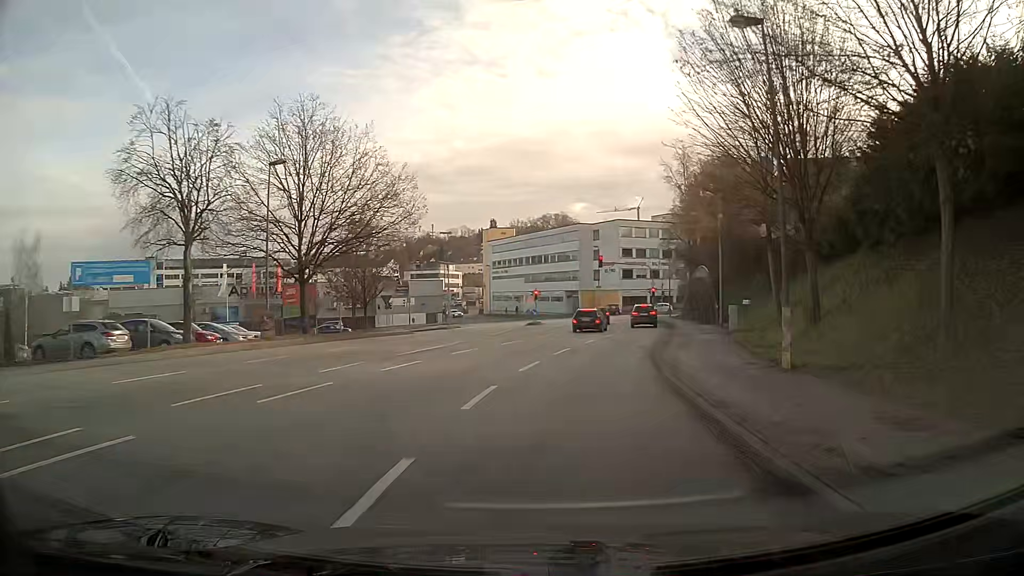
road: tertiary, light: Day
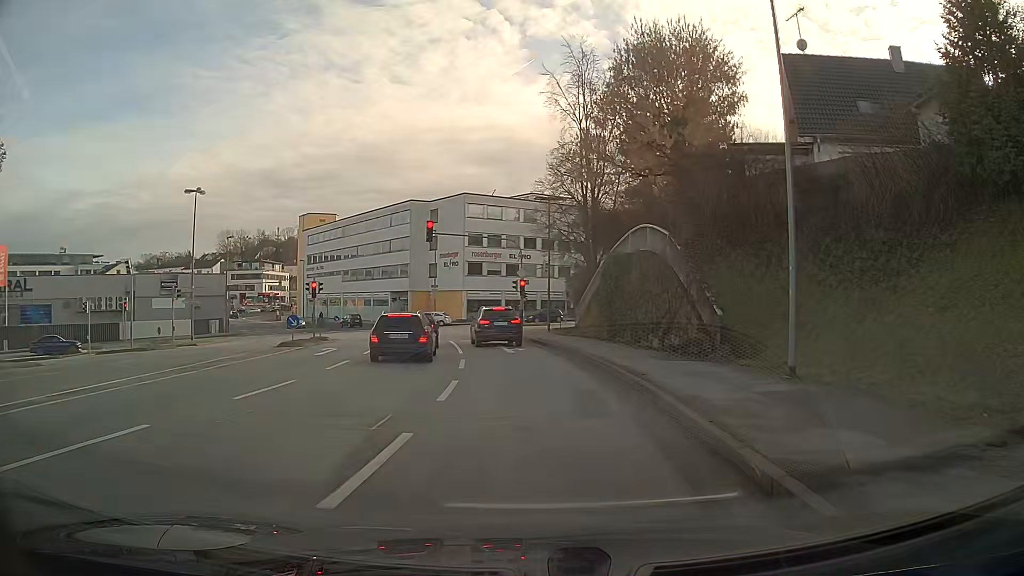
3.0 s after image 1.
(+3.1, +27.6) m; +12°
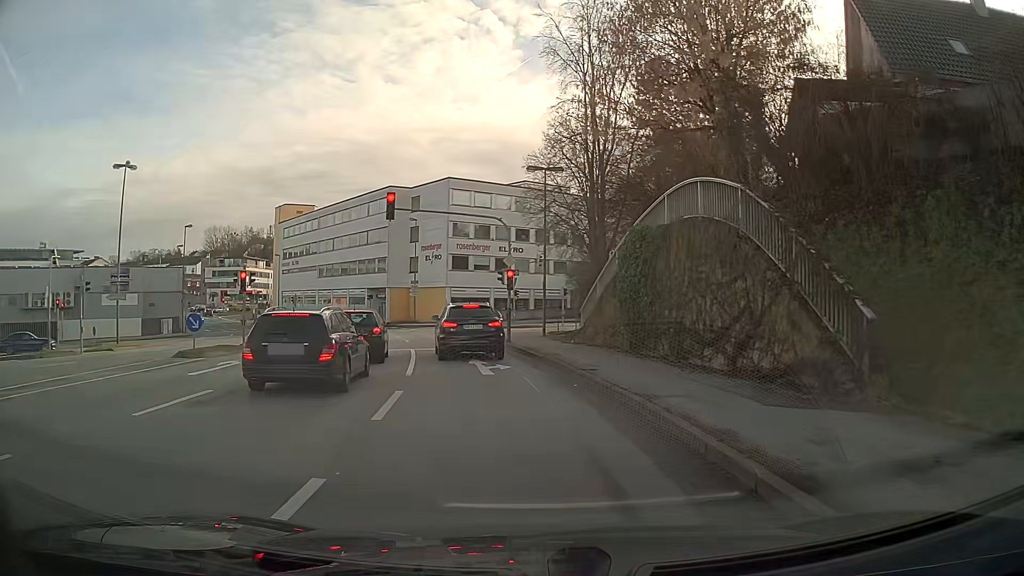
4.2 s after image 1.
(0.0, +8.2) m; 0°
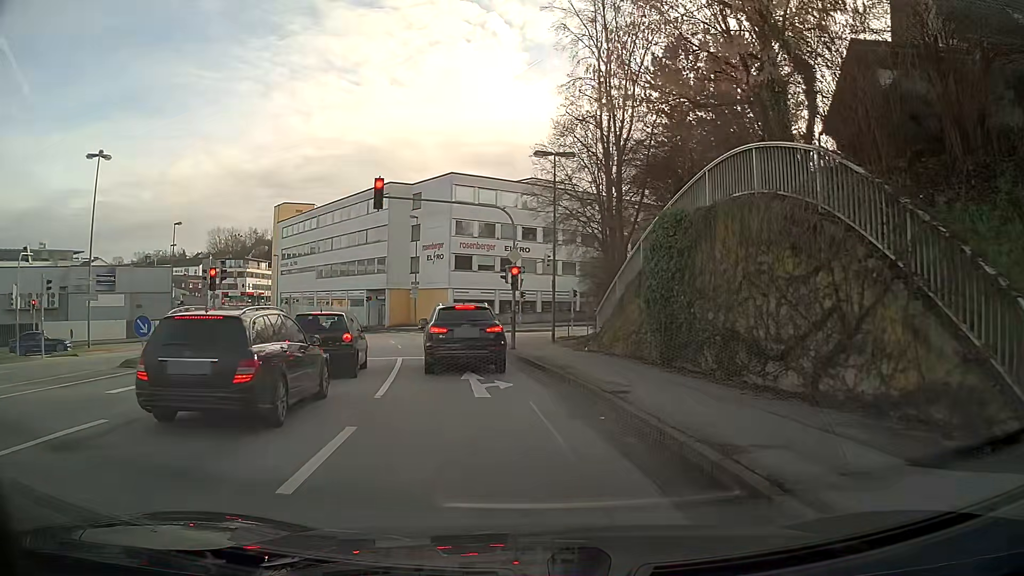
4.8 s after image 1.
(0.0, +3.4) m; -1°
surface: asphalt
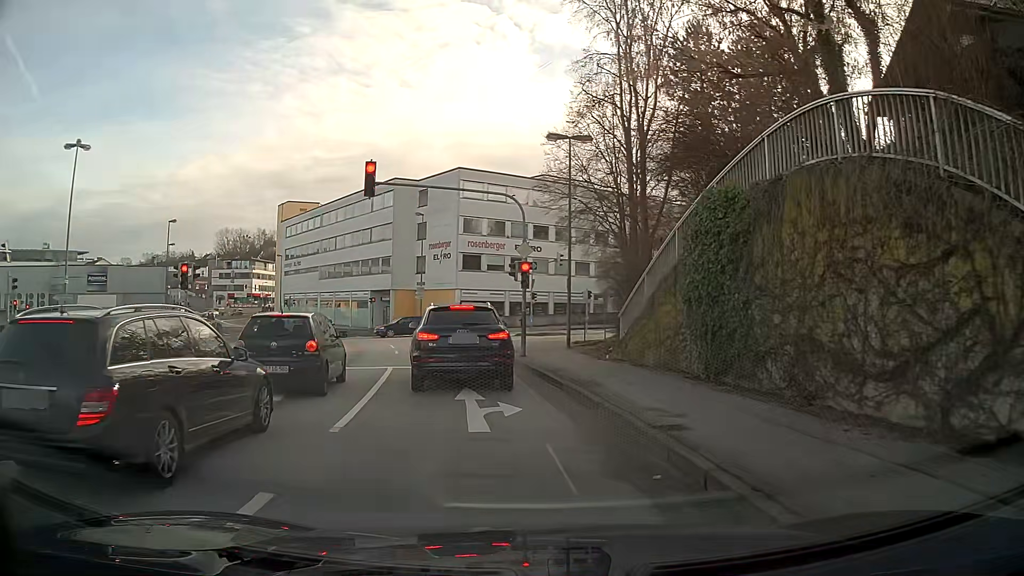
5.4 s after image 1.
(0.0, +3.0) m; -1°
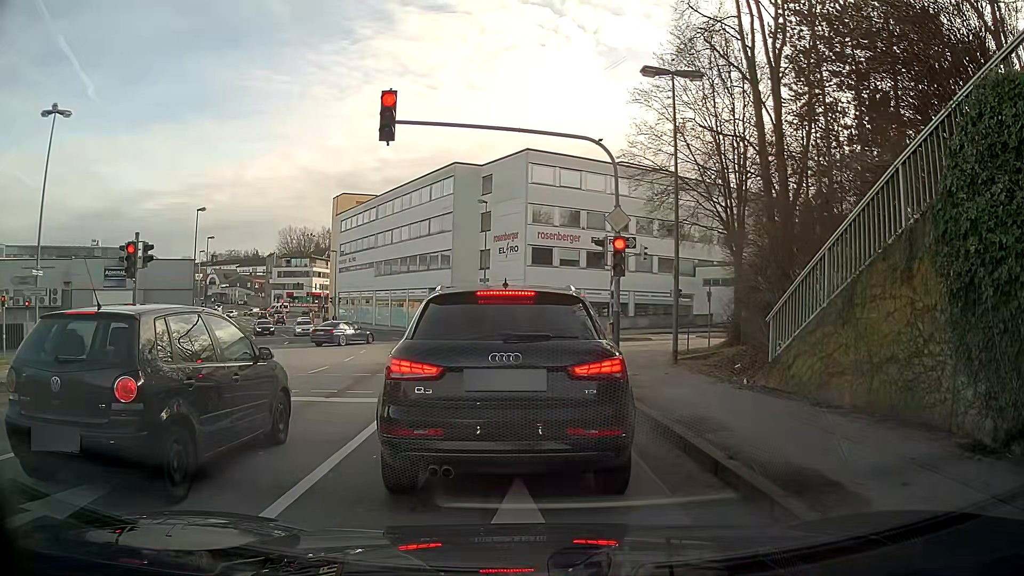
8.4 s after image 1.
(-0.3, +6.6) m; -5°
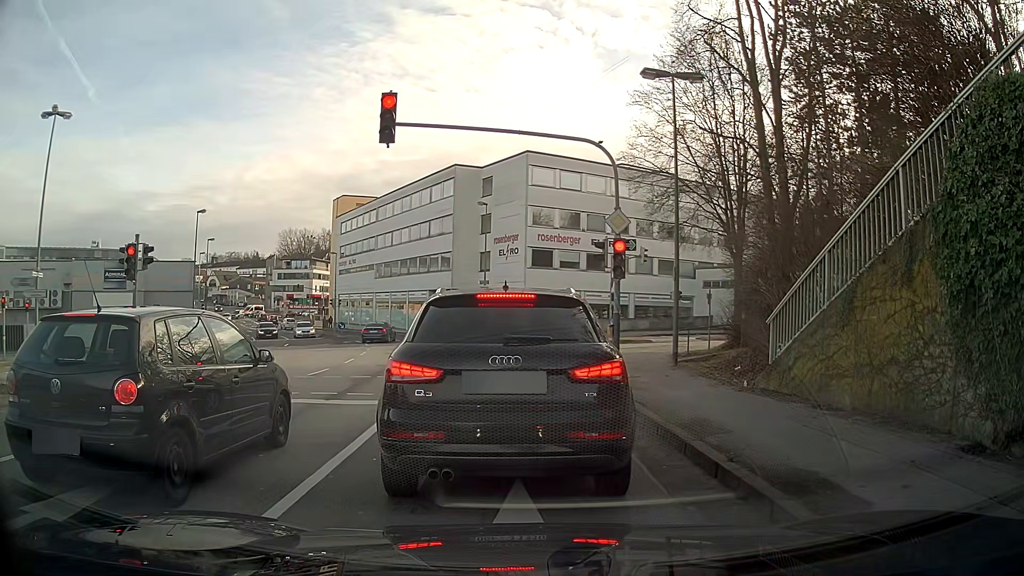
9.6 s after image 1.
(0.0, +0.1) m; 0°
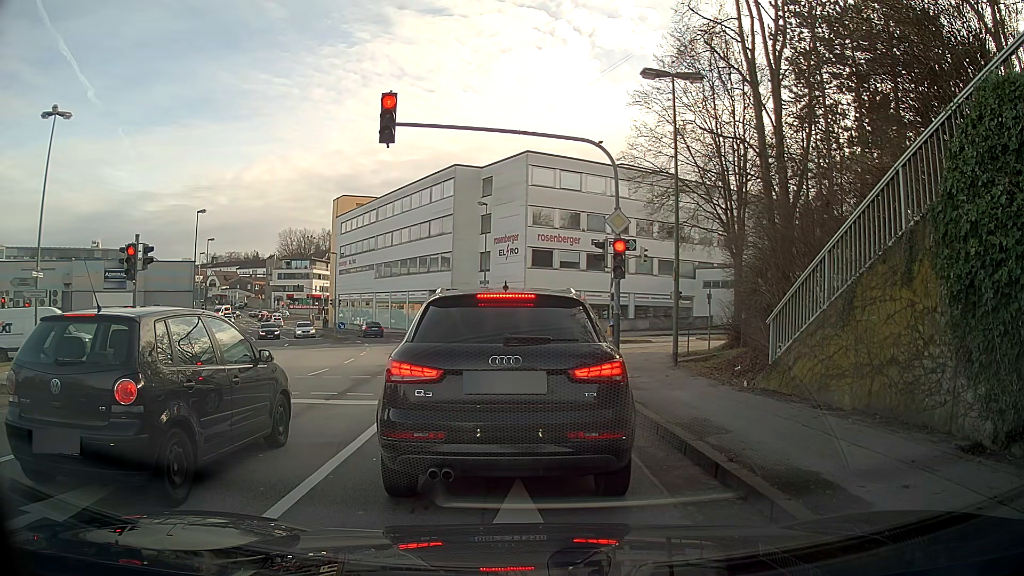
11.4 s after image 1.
(0.0, 0.0) m; 0°
(0, +10) (-1, +20) (0, +30) (+7, +37) (+15, +42) (+25, +45) (+34, +48) (+44, +50) (+54, +51) (+64, +51) m
